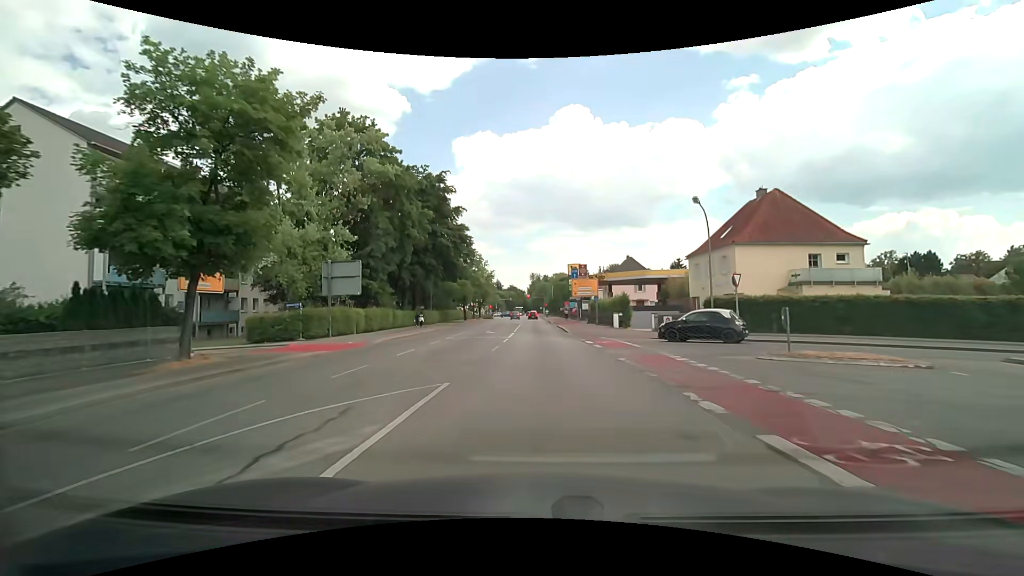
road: secondary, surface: asphalt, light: Day
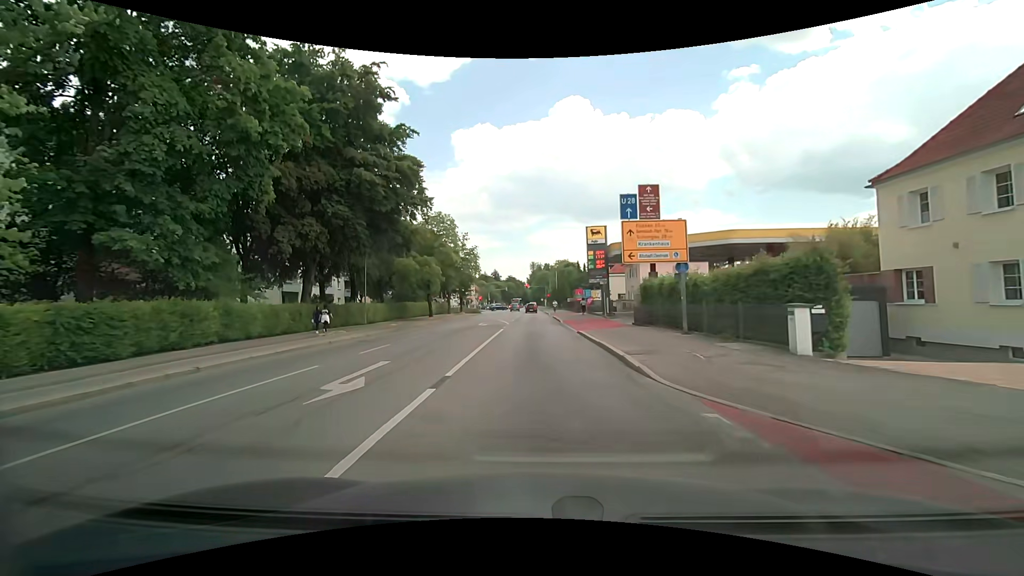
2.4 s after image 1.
(+0.1, +25.9) m; 0°
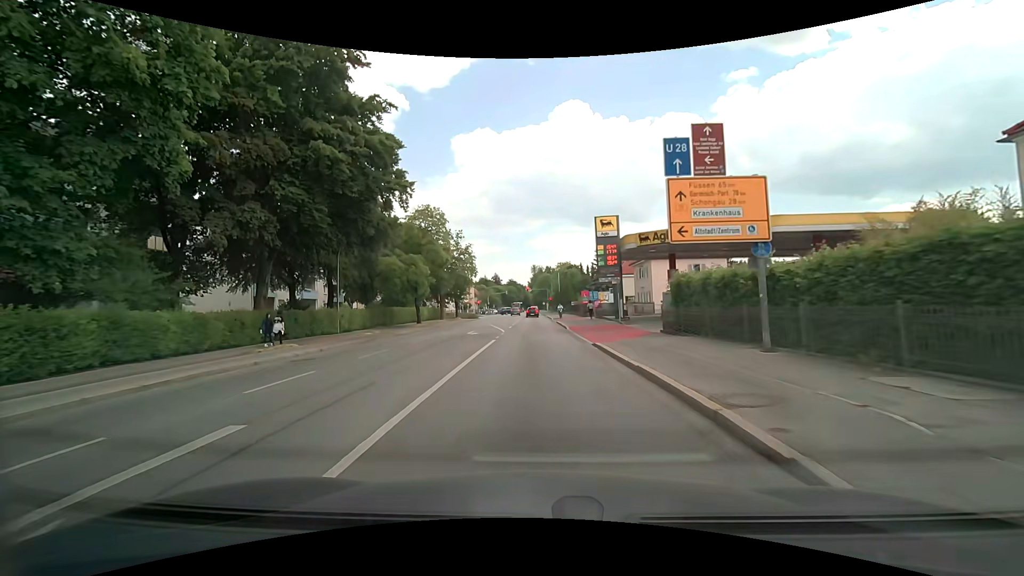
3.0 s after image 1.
(0.0, +6.0) m; -1°
